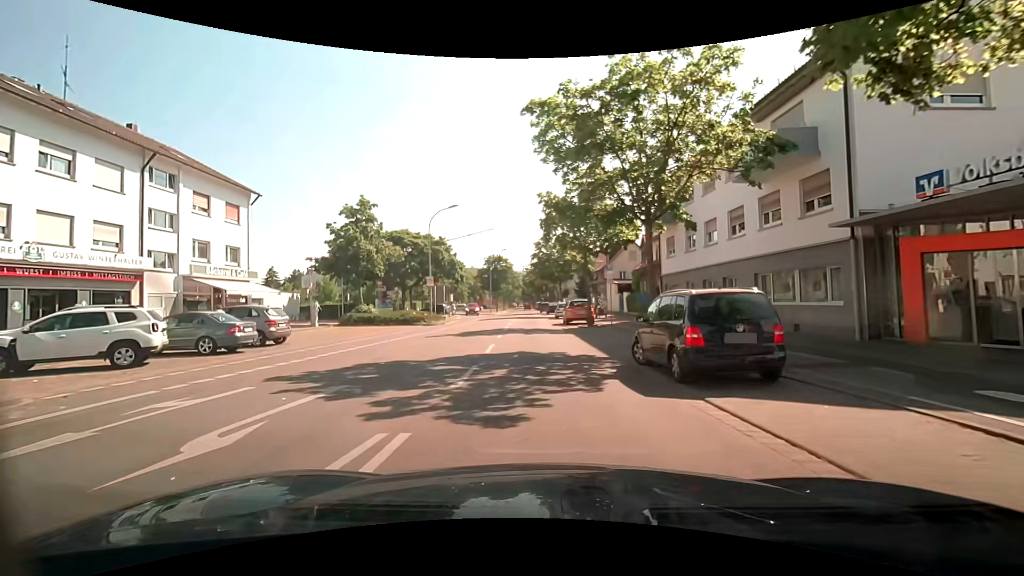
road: tertiary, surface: asphalt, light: Day
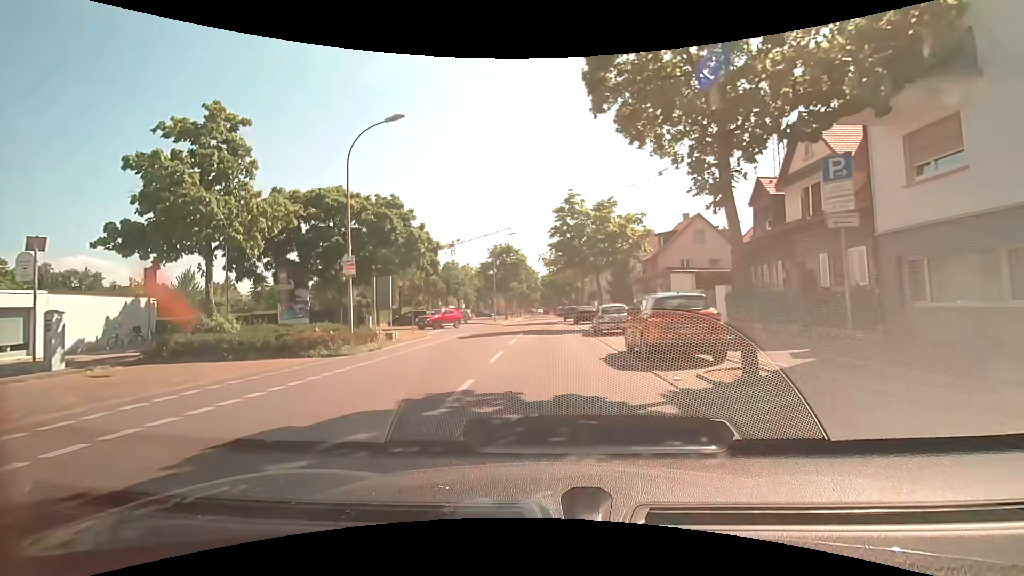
(-0.3, +20.3) m; -2°
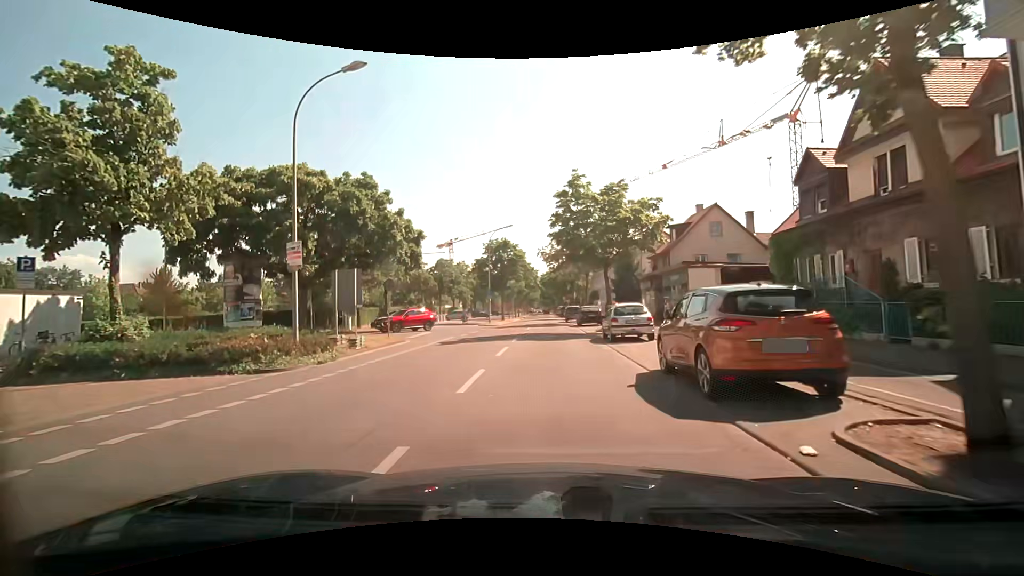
(0.0, +4.5) m; 0°
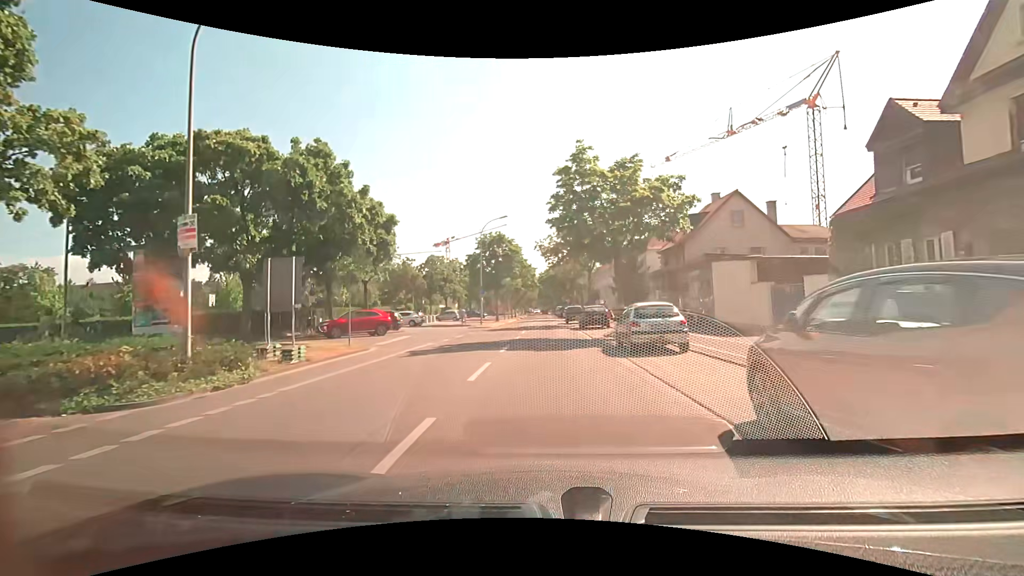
(0.0, +4.8) m; 0°
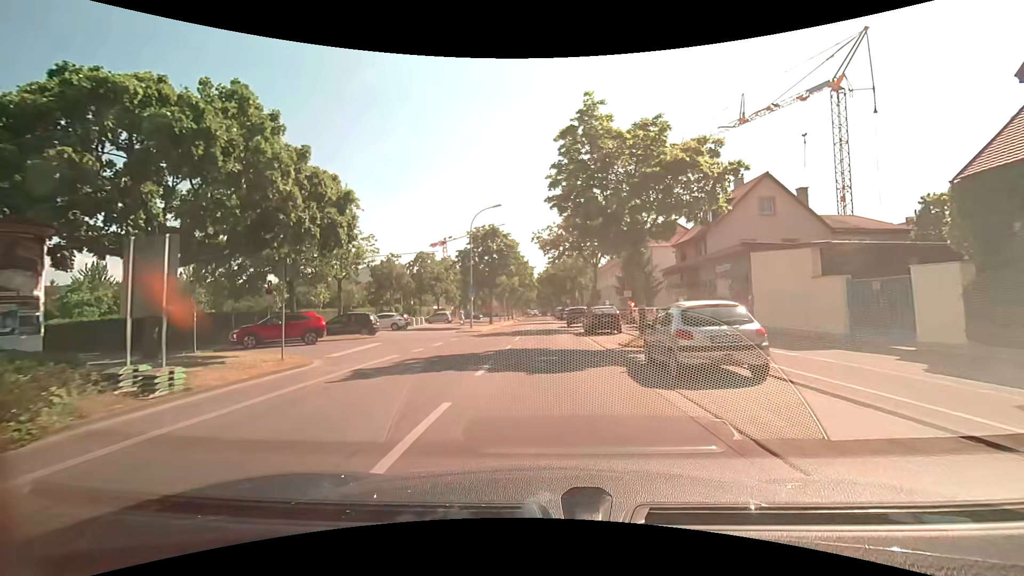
(+0.1, +5.1) m; 0°
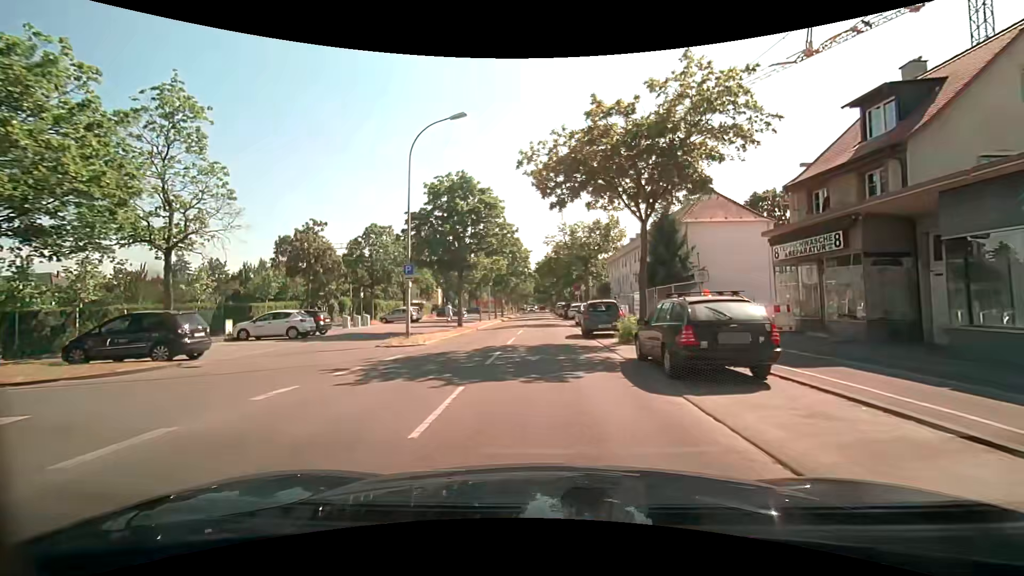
(+0.1, +16.9) m; 0°
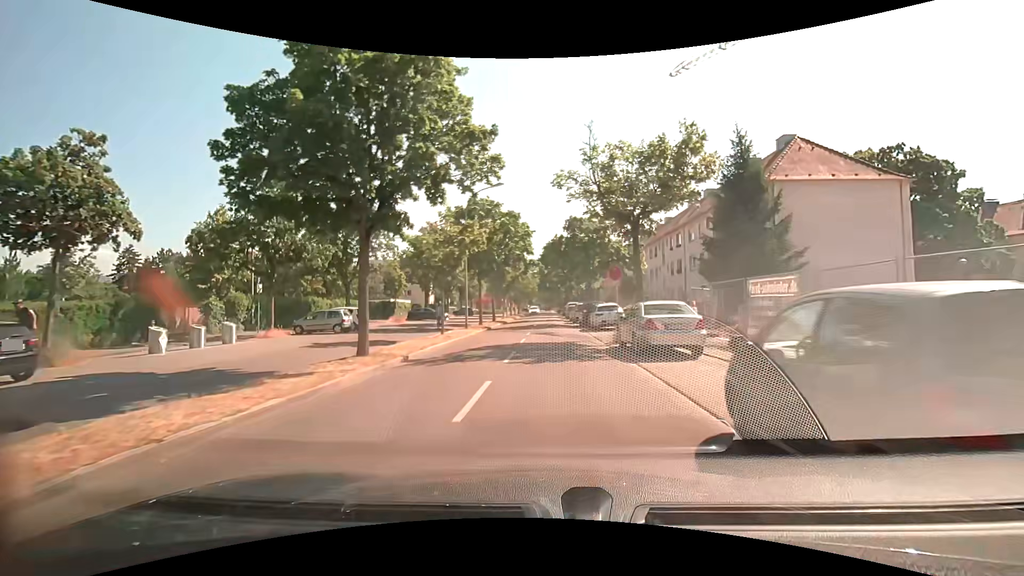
(+0.1, +17.3) m; +1°
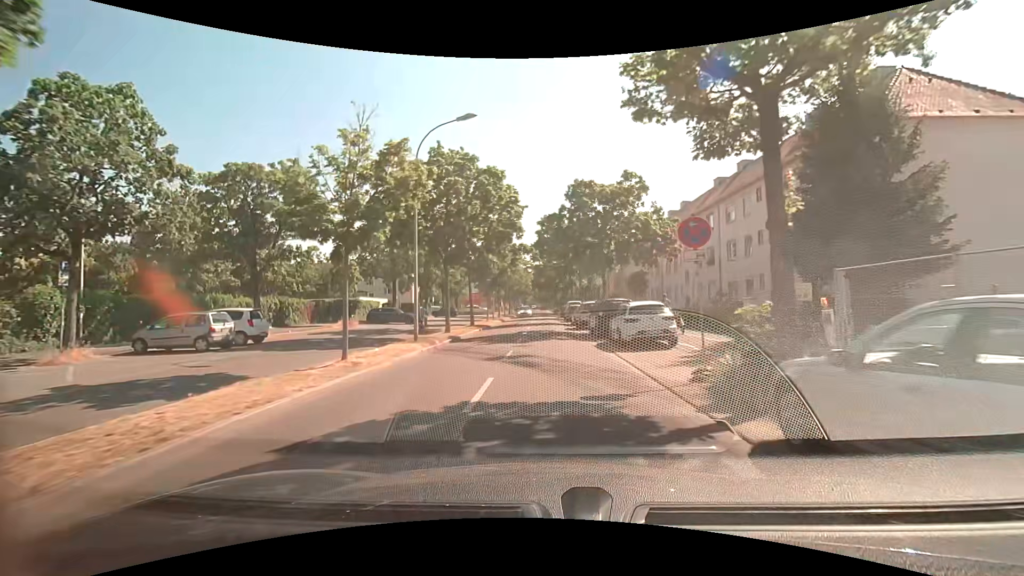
(0.0, +11.3) m; 0°
(0, +10) (0, +20) (0, +30) (0, +40) (0, +50) (0, +60) (0, +70) (0, +80) (0, +90) (0, +100) m
